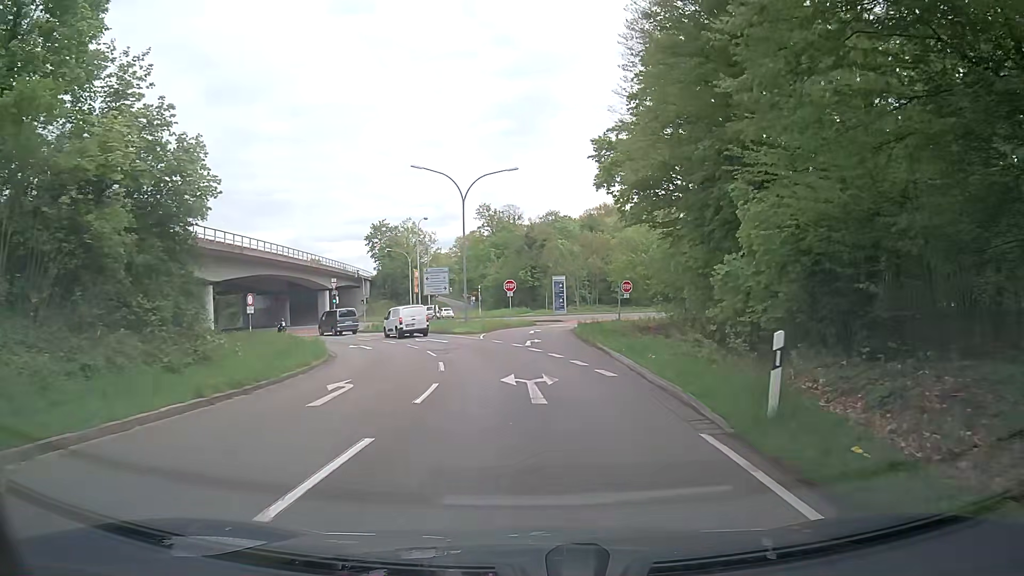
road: trunk_link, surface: asphalt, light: Day
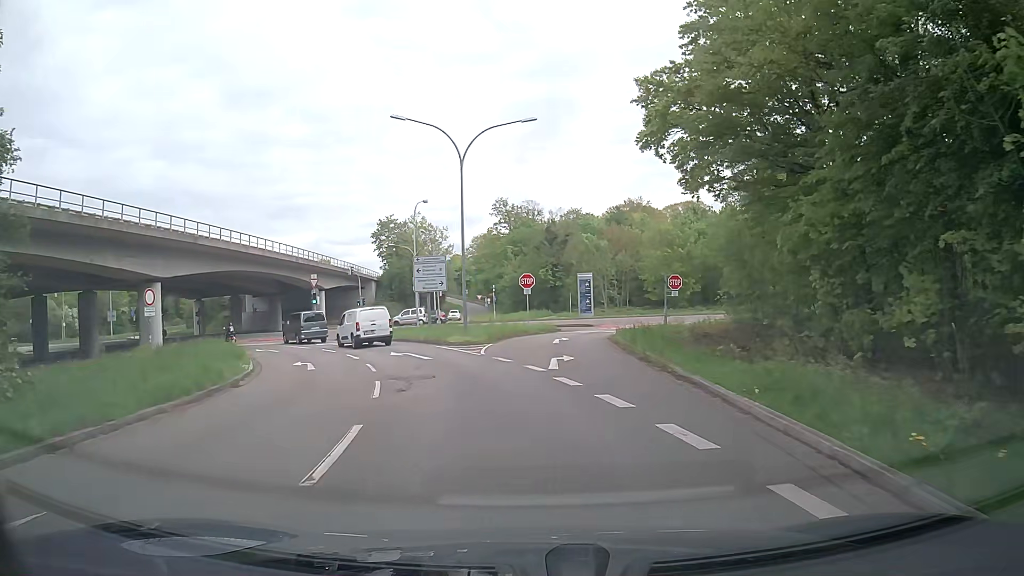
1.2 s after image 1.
(-0.2, +10.9) m; -2°
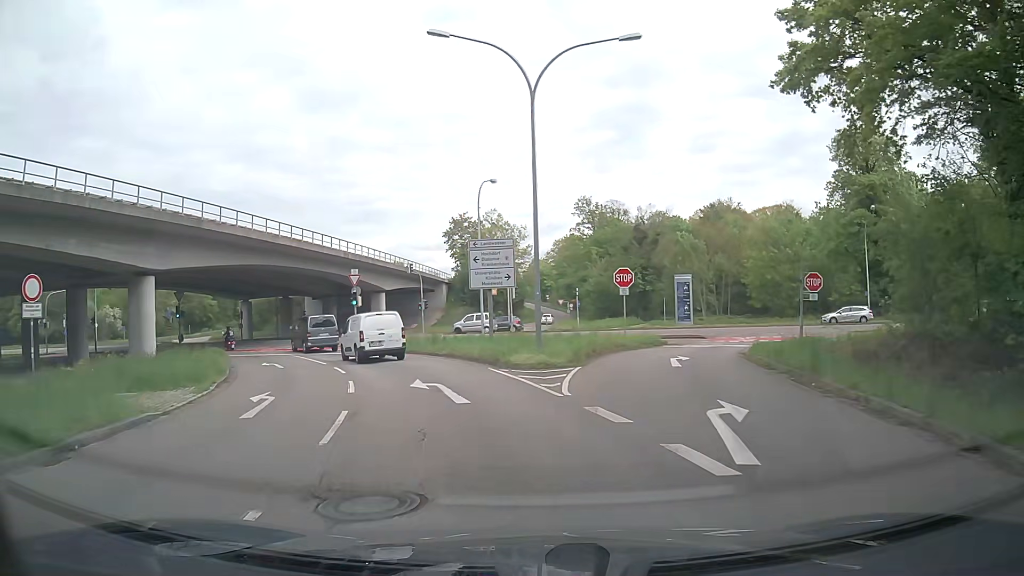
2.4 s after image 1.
(-0.5, +9.8) m; -6°
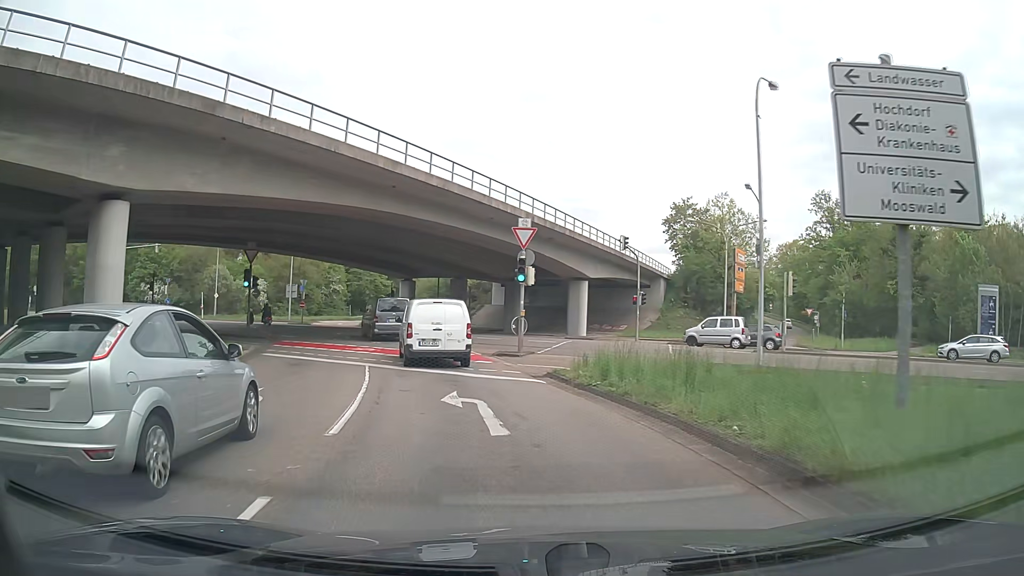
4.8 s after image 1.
(-3.1, +18.4) m; -18°
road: secondary_link
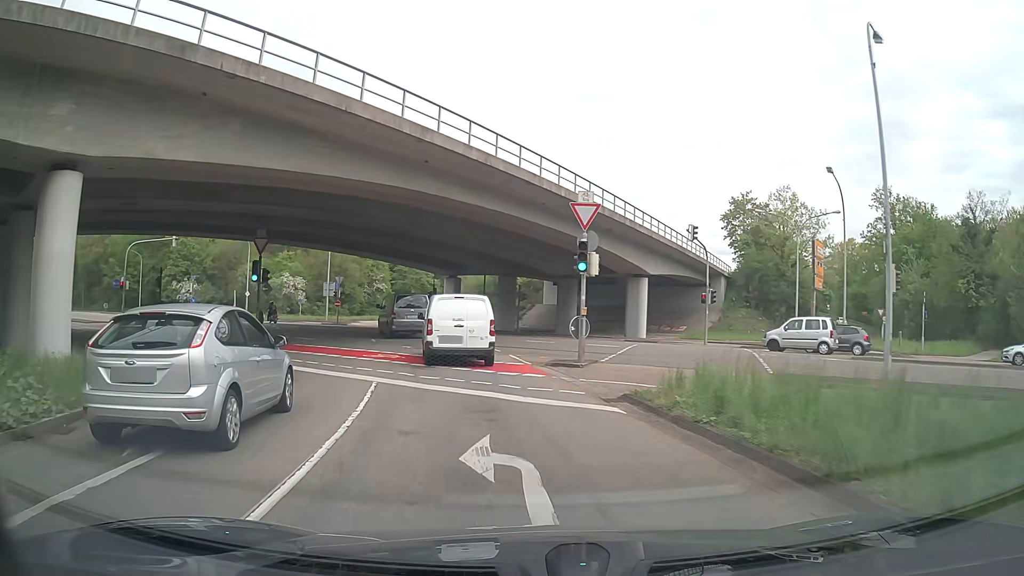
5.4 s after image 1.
(-0.2, +4.9) m; -5°
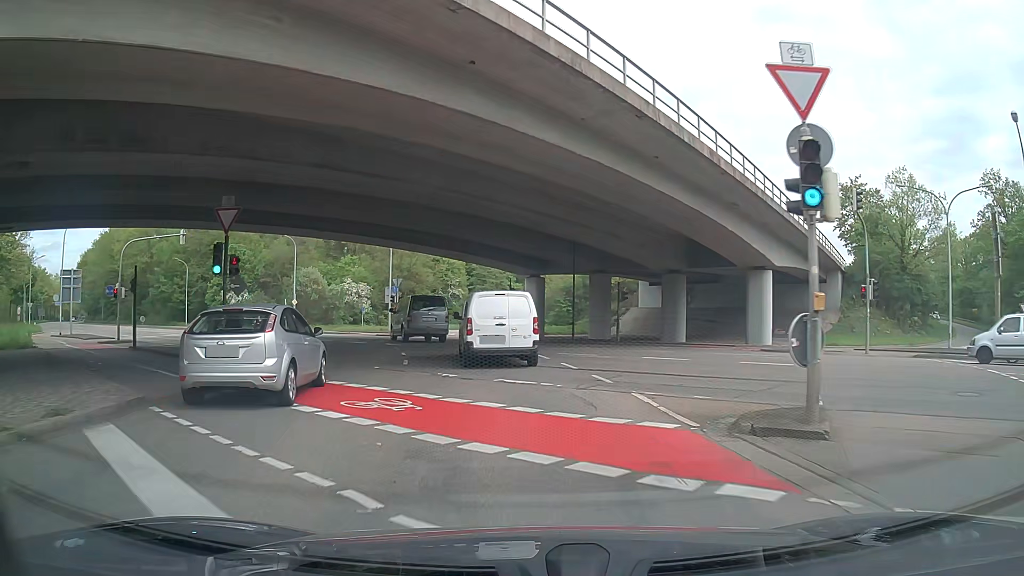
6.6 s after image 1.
(-0.6, +10.4) m; -7°
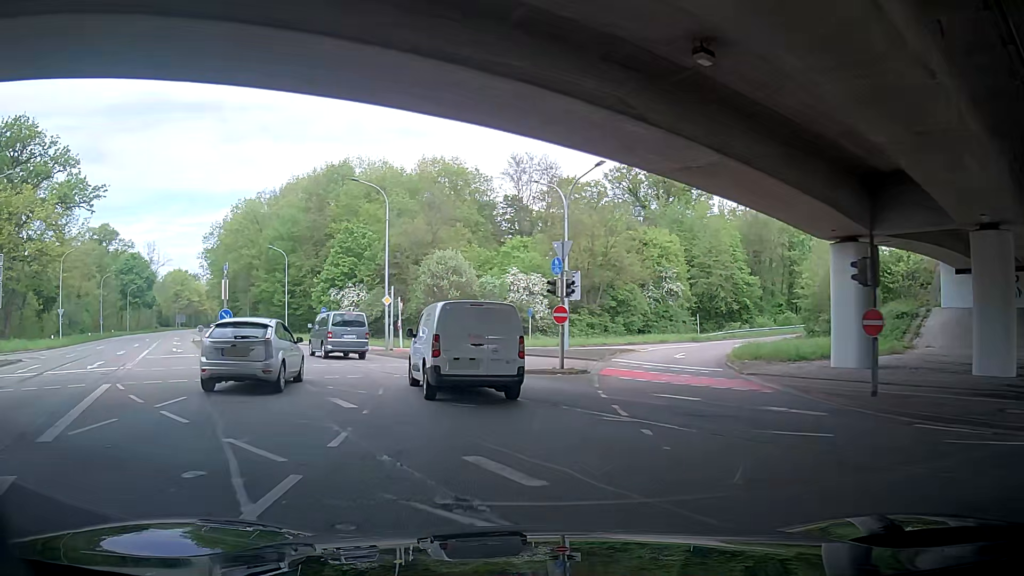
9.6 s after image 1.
(-3.2, +28.5) m; -13°
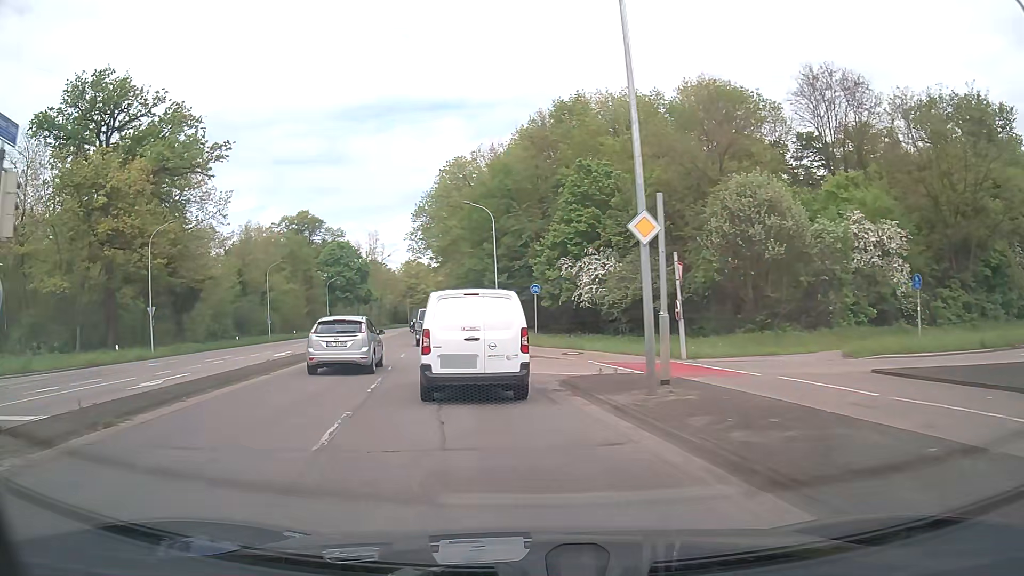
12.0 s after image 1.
(-5.4, +23.1) m; -27°
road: secondary
(-1, +10) (-2, +20) (-4, +30) (-5, +40) (-7, +50) (-8, +59) (-10, +69) (-11, +79) (-12, +89) (-14, +99) m
